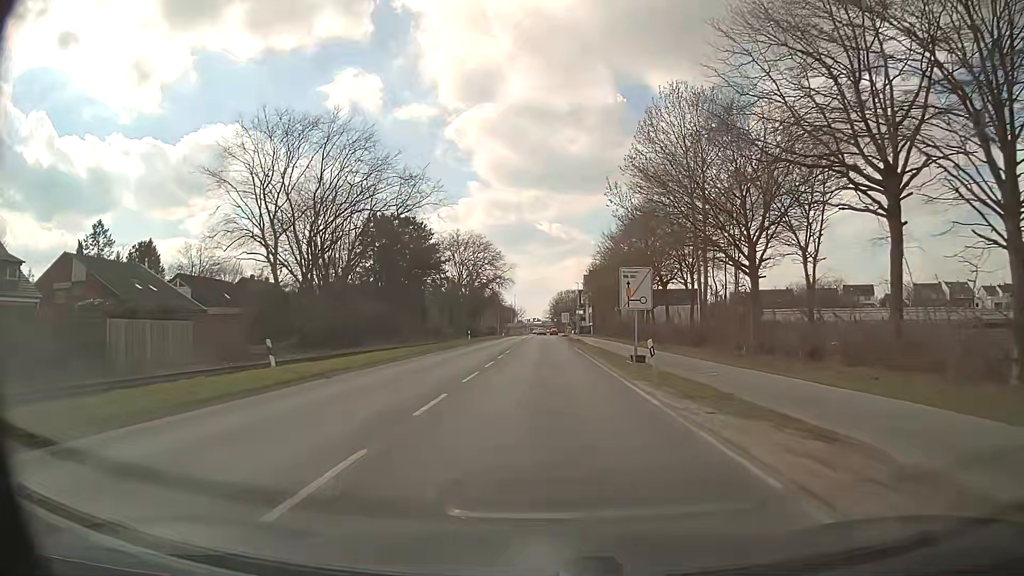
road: secondary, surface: asphalt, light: Day
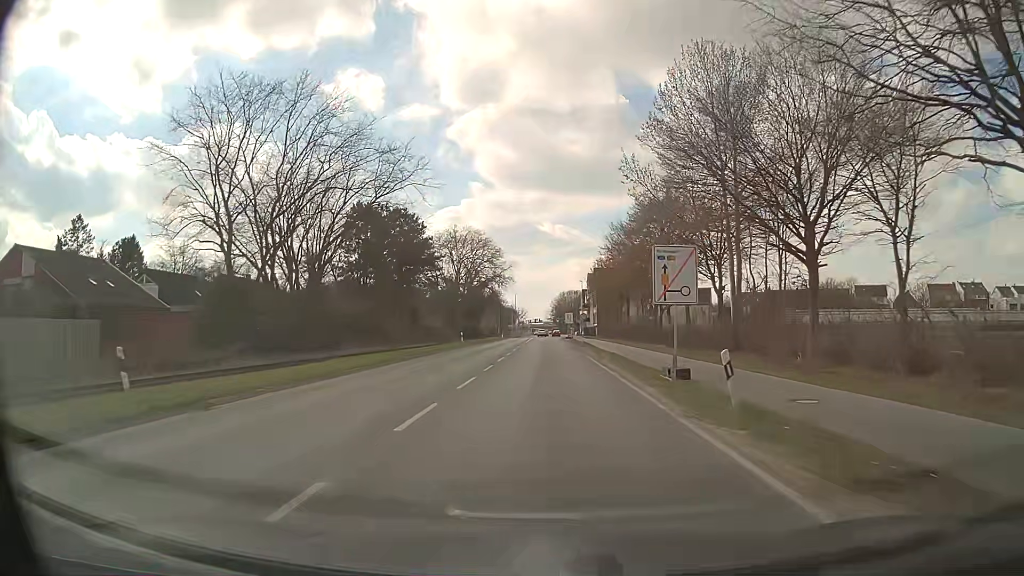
(0.0, +7.6) m; 0°
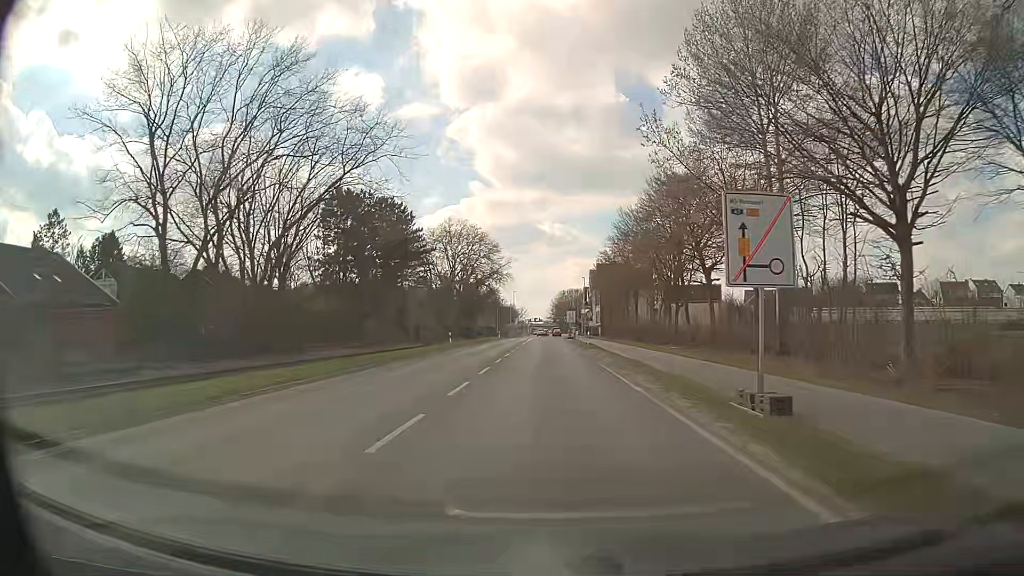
(0.0, +7.6) m; 0°
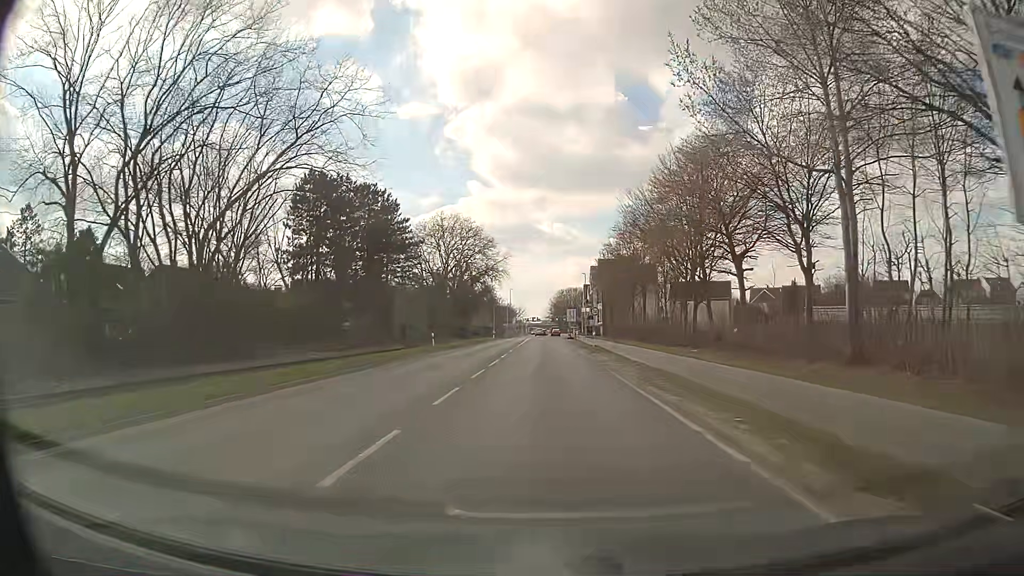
(0.0, +7.6) m; 0°
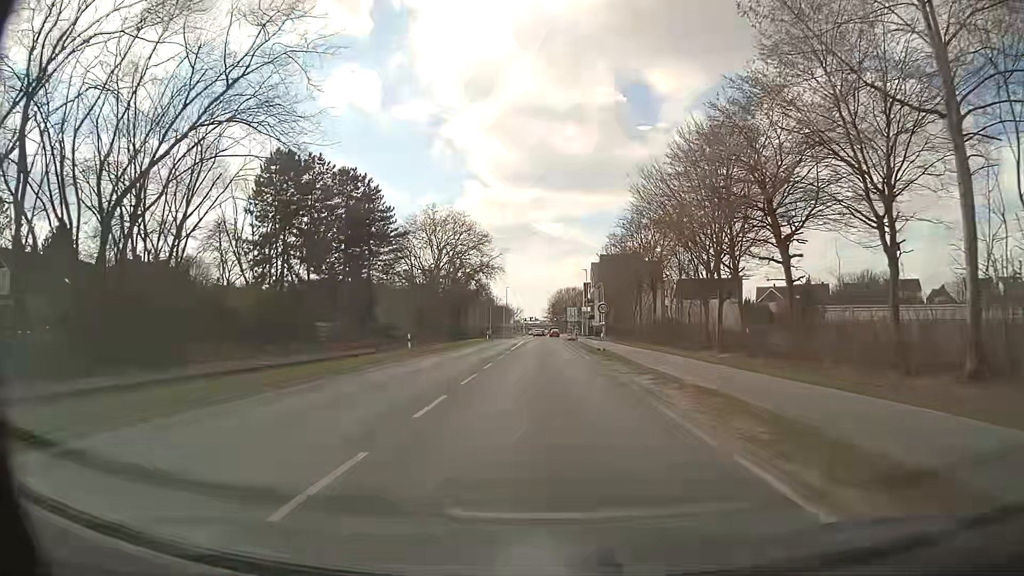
(0.0, +7.6) m; 0°
